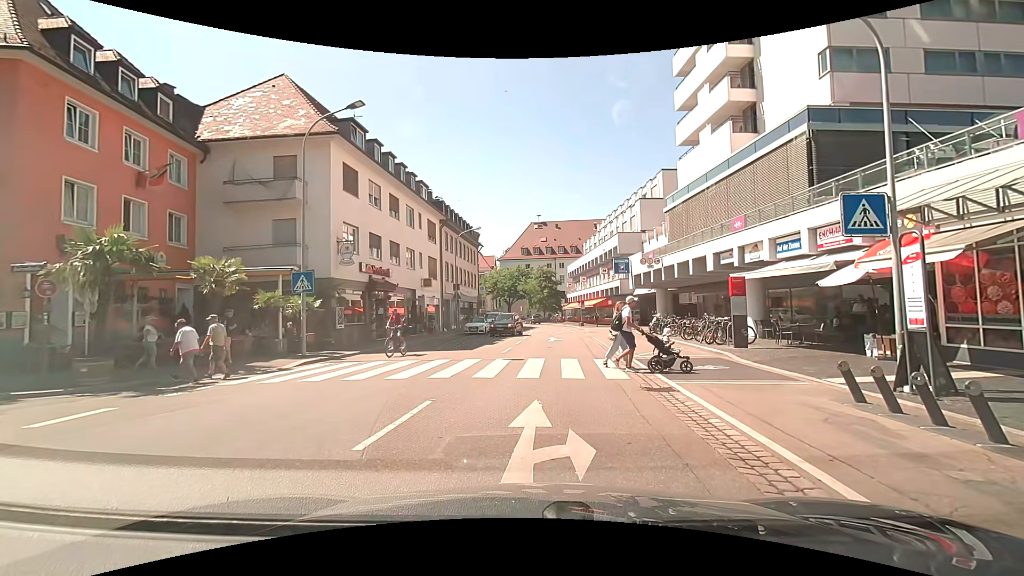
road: primary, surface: asphalt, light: Day
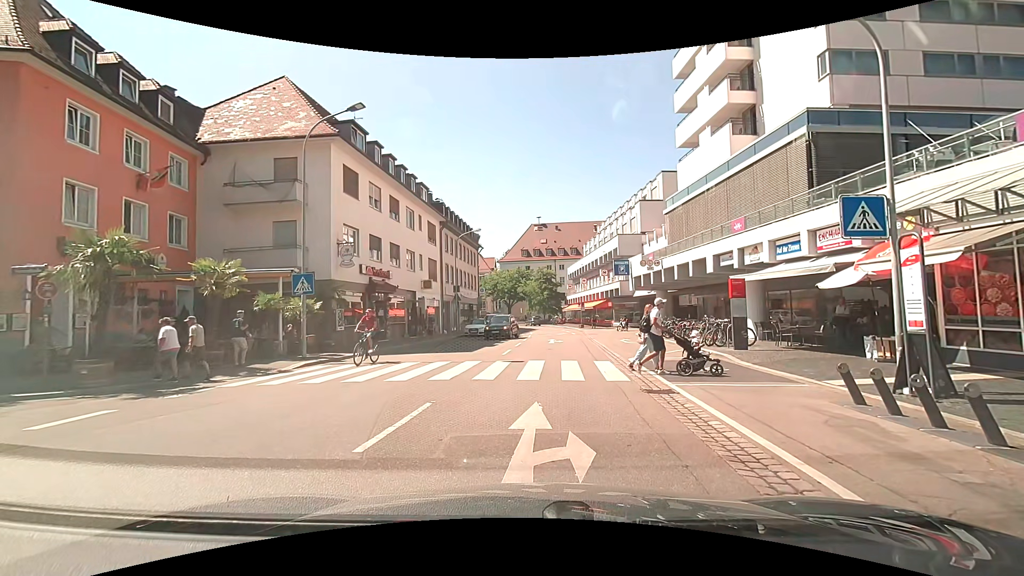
(0.0, +0.1) m; 0°
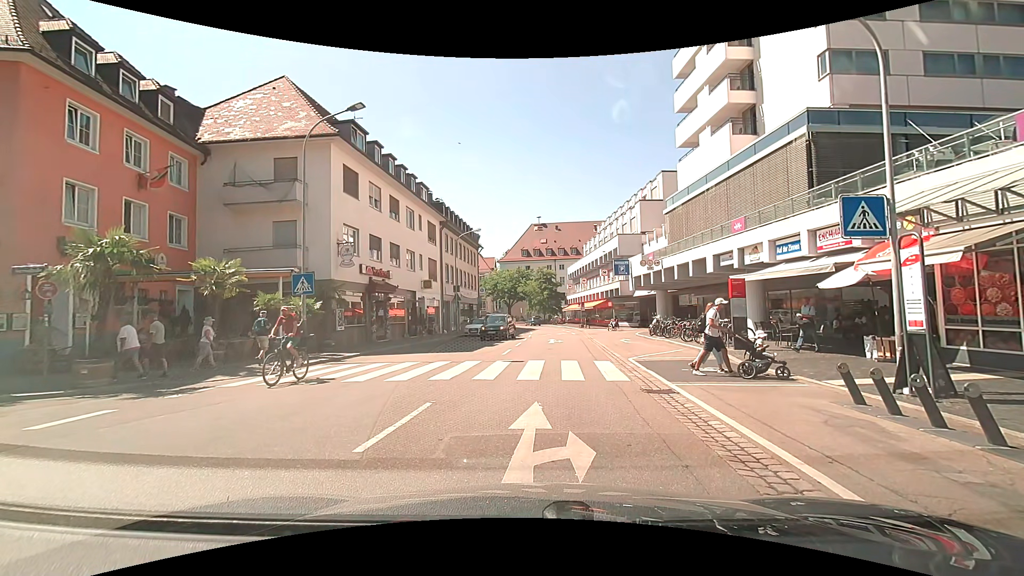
(0.0, 0.0) m; 0°
